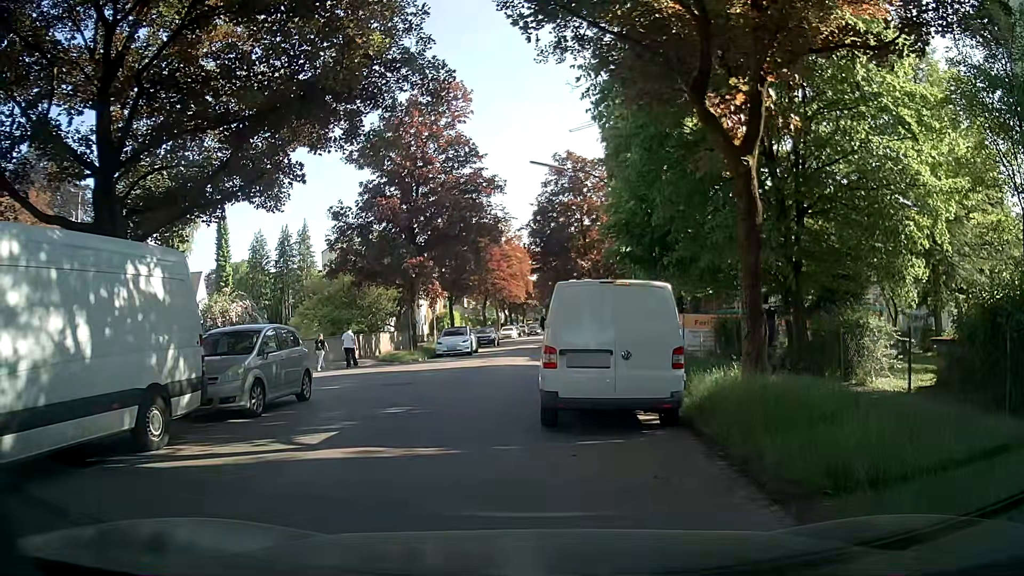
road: residential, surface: asphalt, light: Day
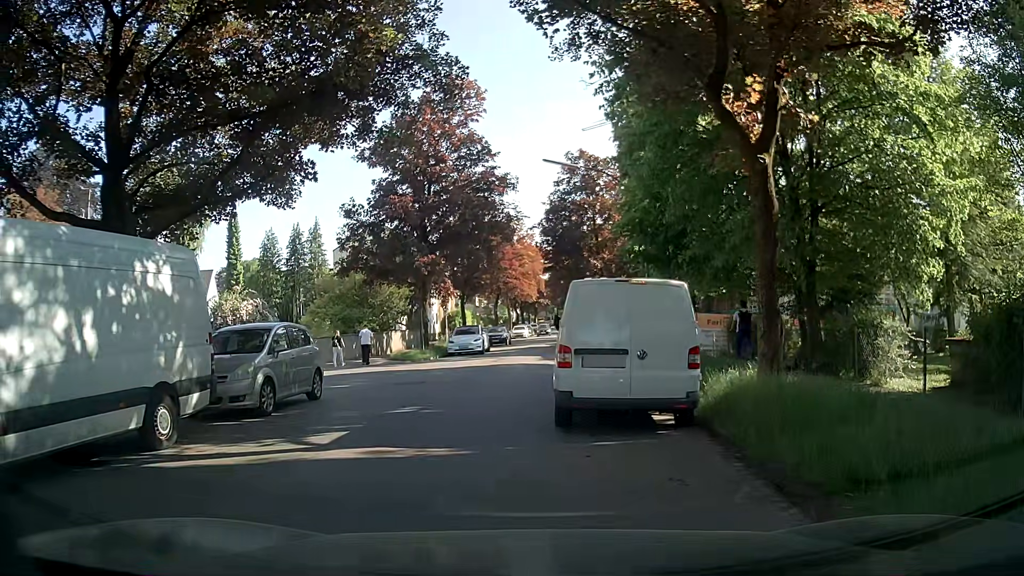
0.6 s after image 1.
(0.0, +0.1) m; 0°
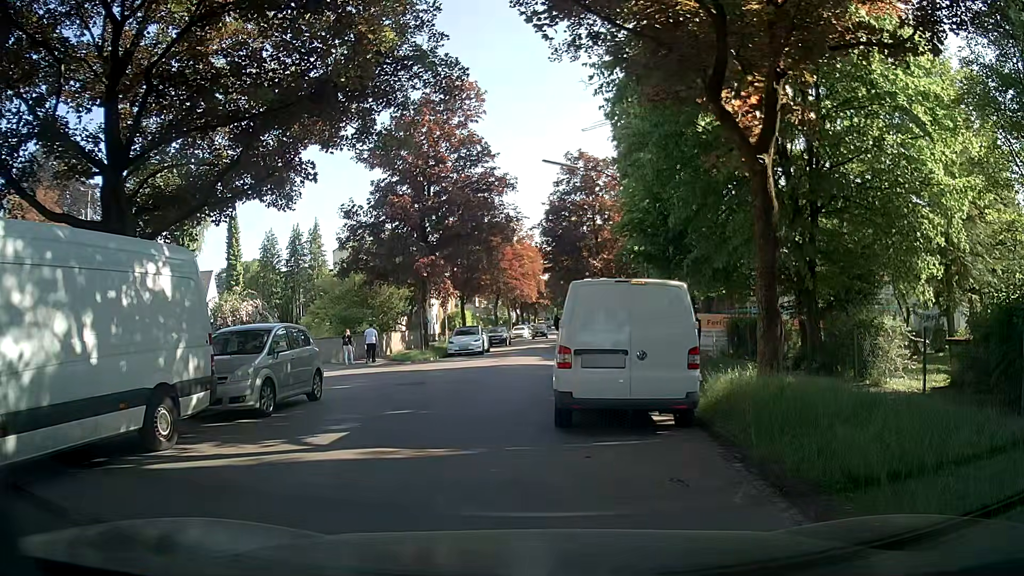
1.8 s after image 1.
(0.0, +0.1) m; 0°
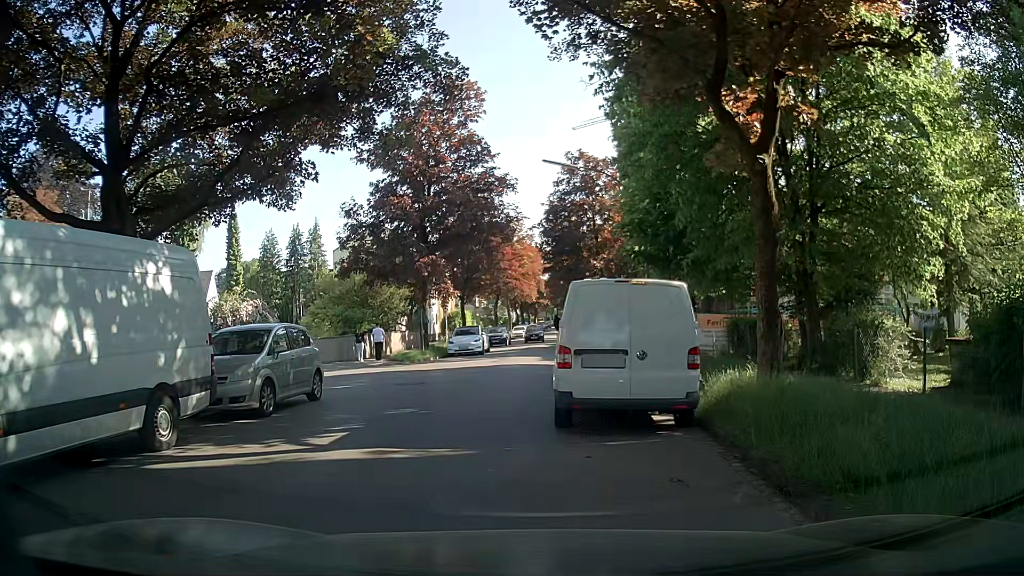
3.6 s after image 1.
(0.0, 0.0) m; 0°
